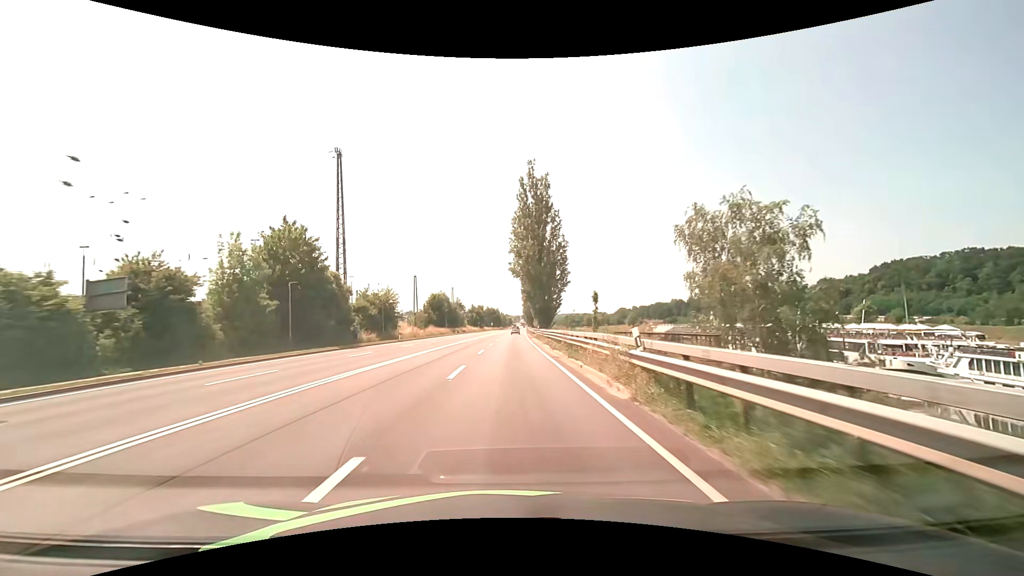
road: primary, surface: asphalt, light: Day
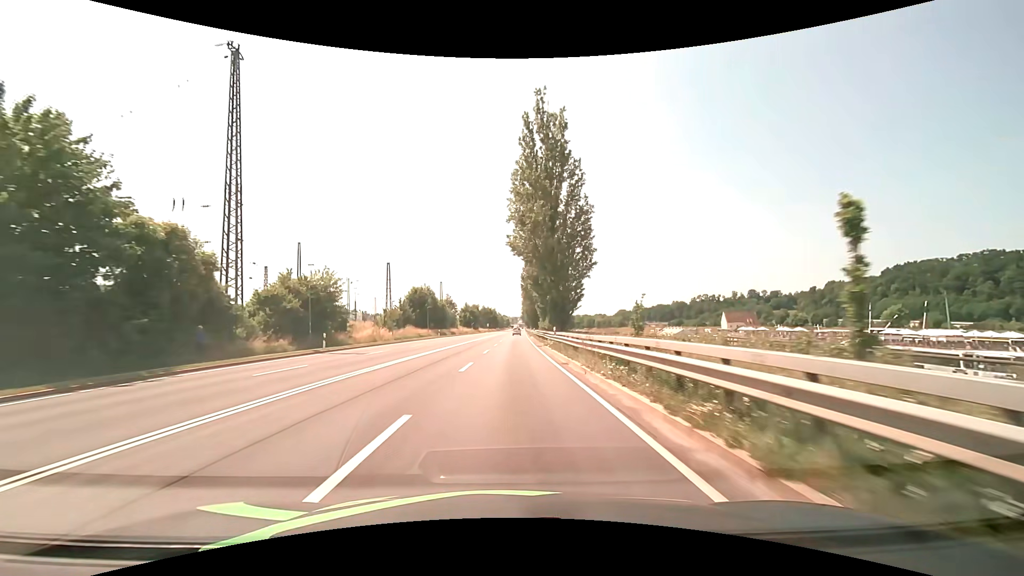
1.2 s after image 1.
(+0.1, +21.5) m; 0°
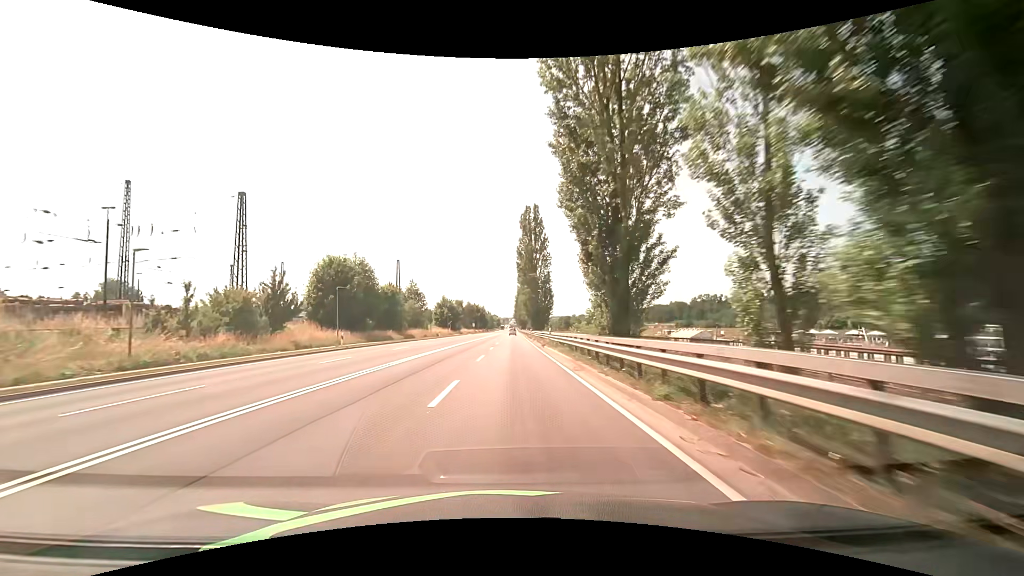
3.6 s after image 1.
(+0.3, +42.9) m; +1°
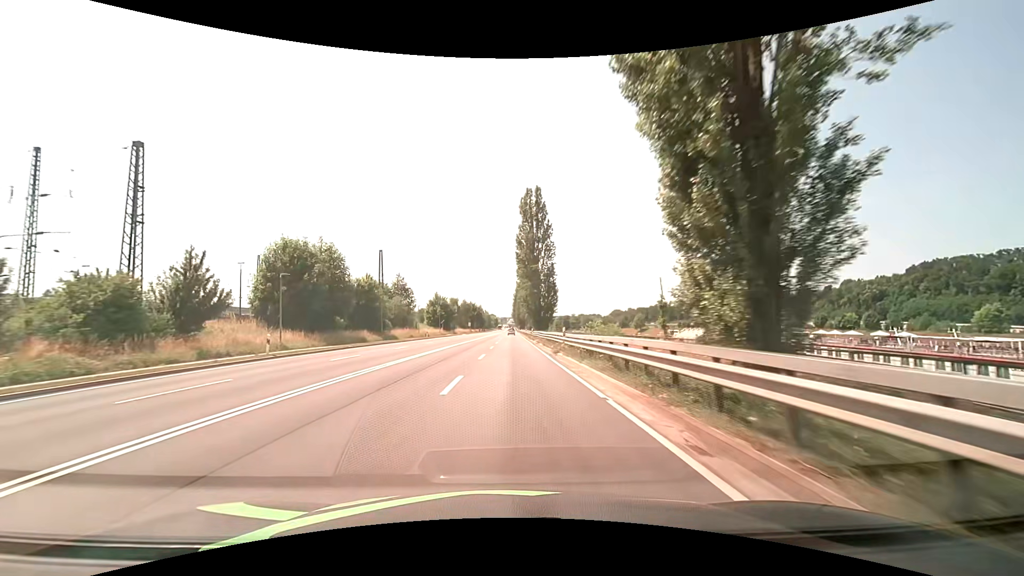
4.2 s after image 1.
(0.0, +10.7) m; 0°
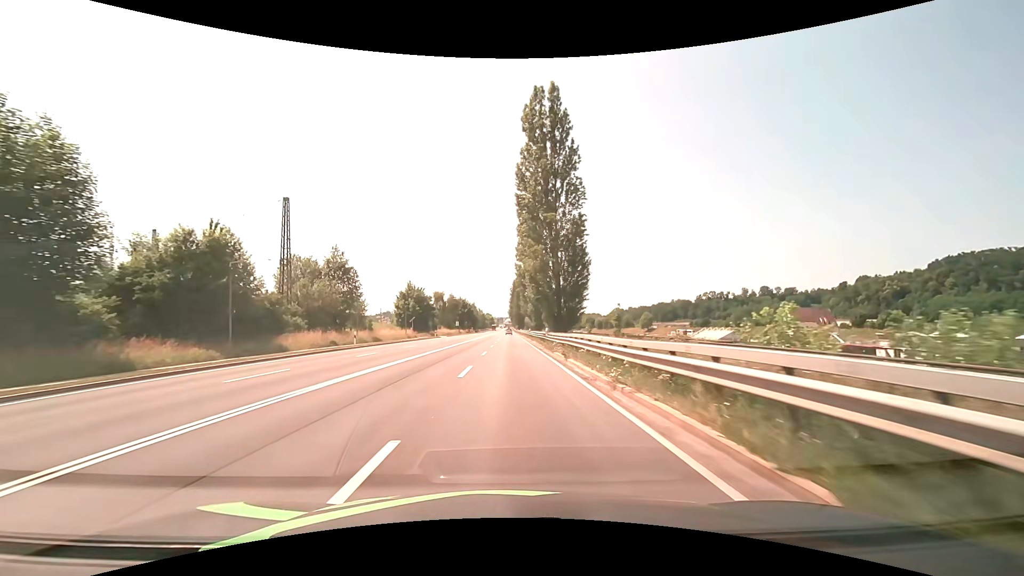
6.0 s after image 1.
(+0.1, +32.2) m; 0°
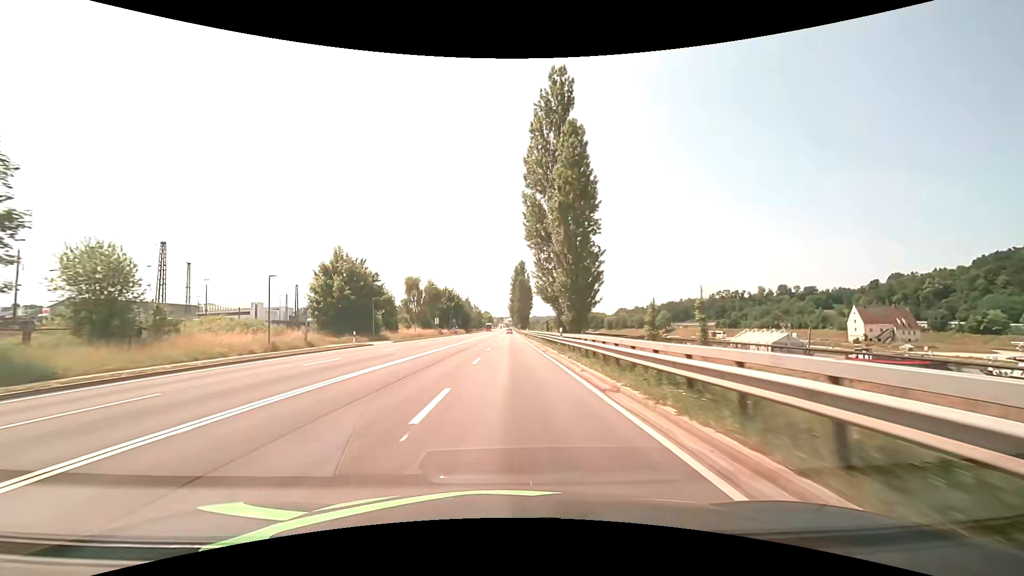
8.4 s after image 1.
(+0.1, +43.0) m; 0°
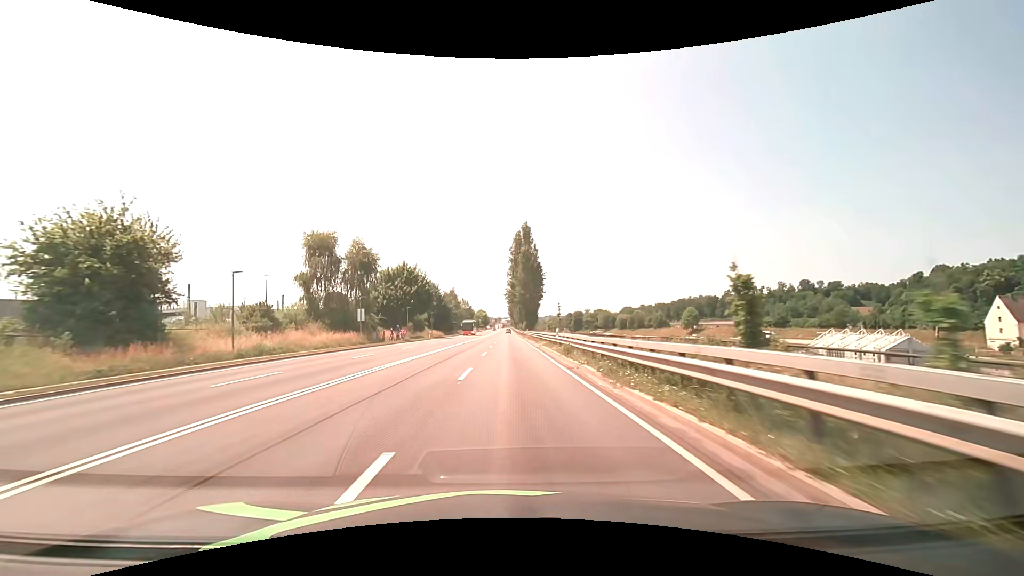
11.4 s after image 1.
(+0.1, +53.7) m; 0°
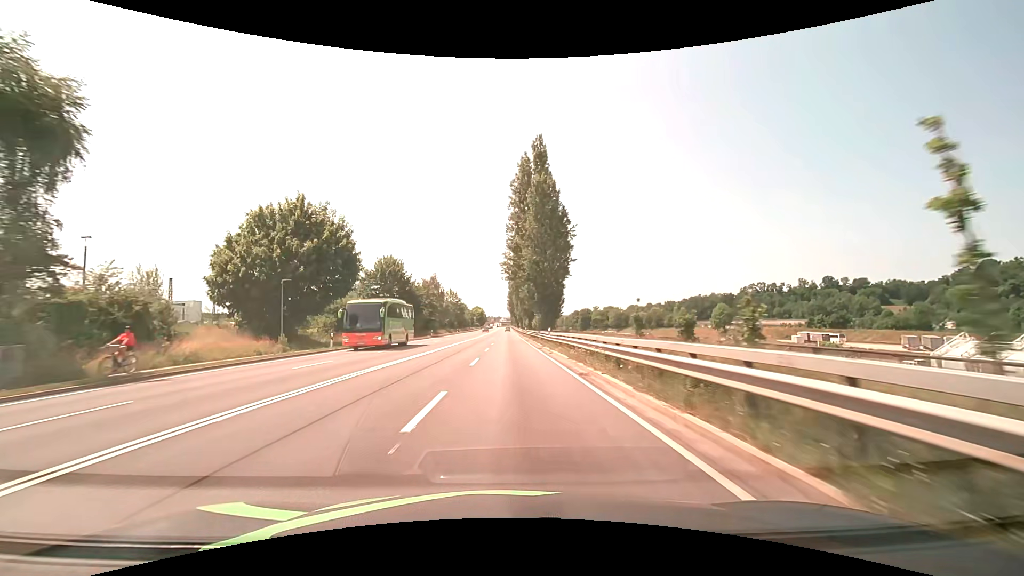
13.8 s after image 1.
(0.0, +42.9) m; 0°
